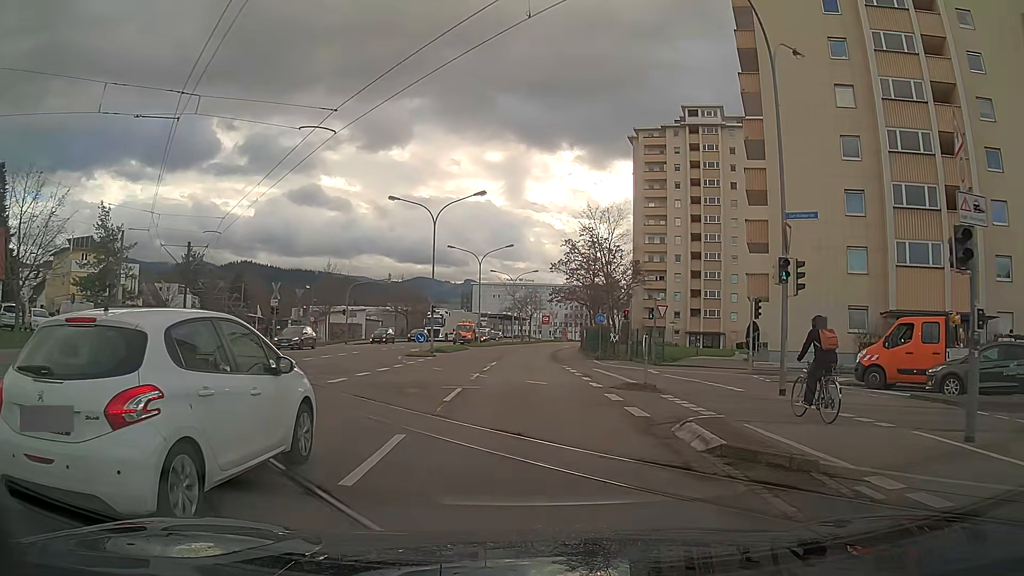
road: secondary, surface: asphalt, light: Day
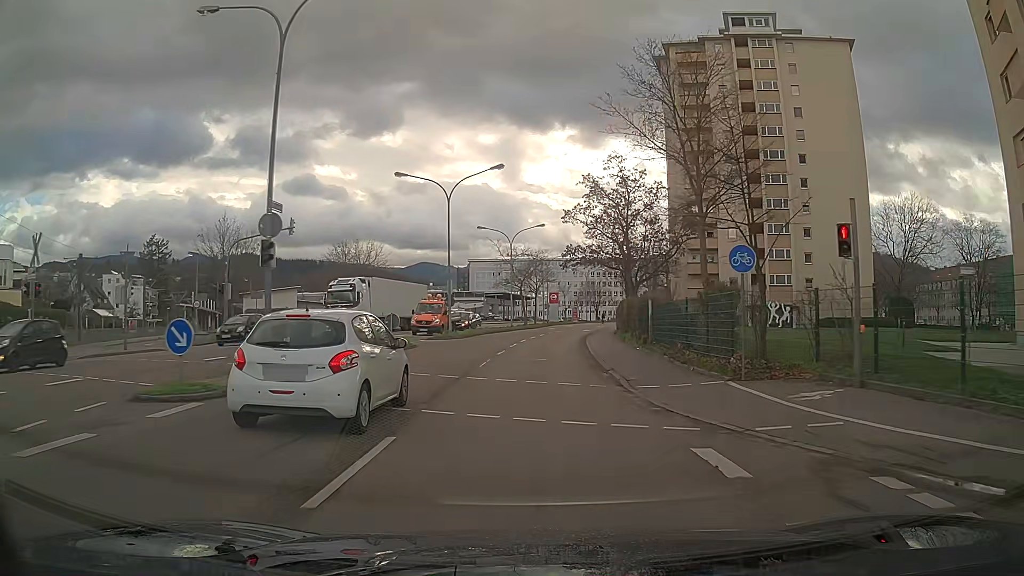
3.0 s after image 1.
(-0.2, +27.7) m; 0°
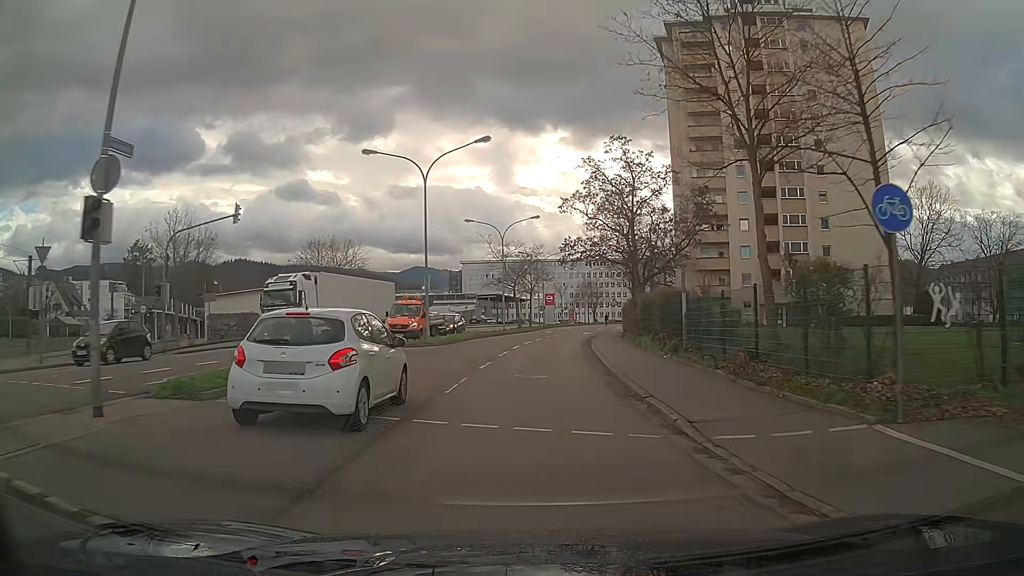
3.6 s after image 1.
(0.0, +6.6) m; +1°
(0, +10) (0, +20) (+1, +30) (+2, +40) (+3, +50) (+4, +60) (+6, +70) (+7, +80) (+10, +89) (+13, +99) m
